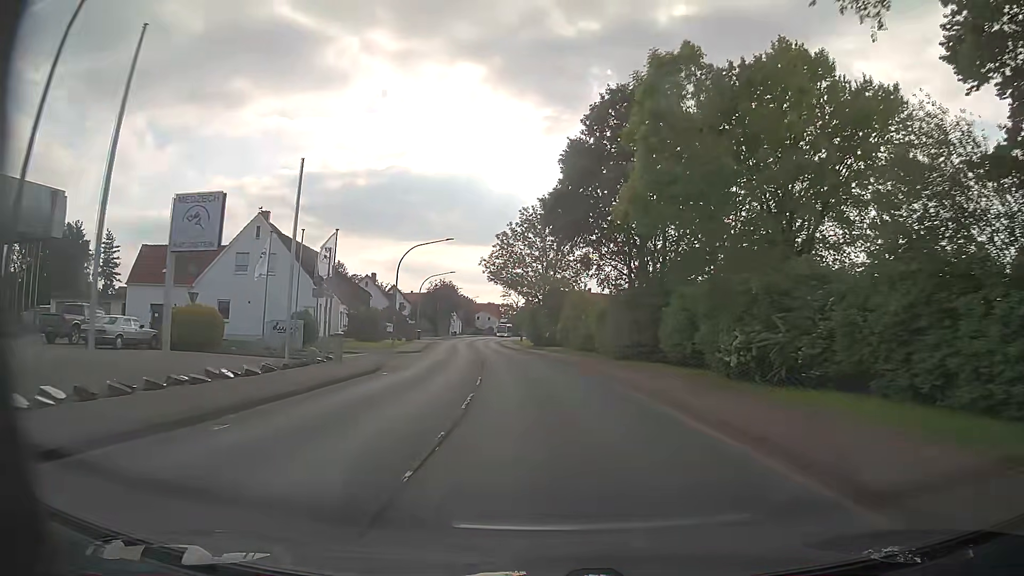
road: primary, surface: asphalt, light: Day
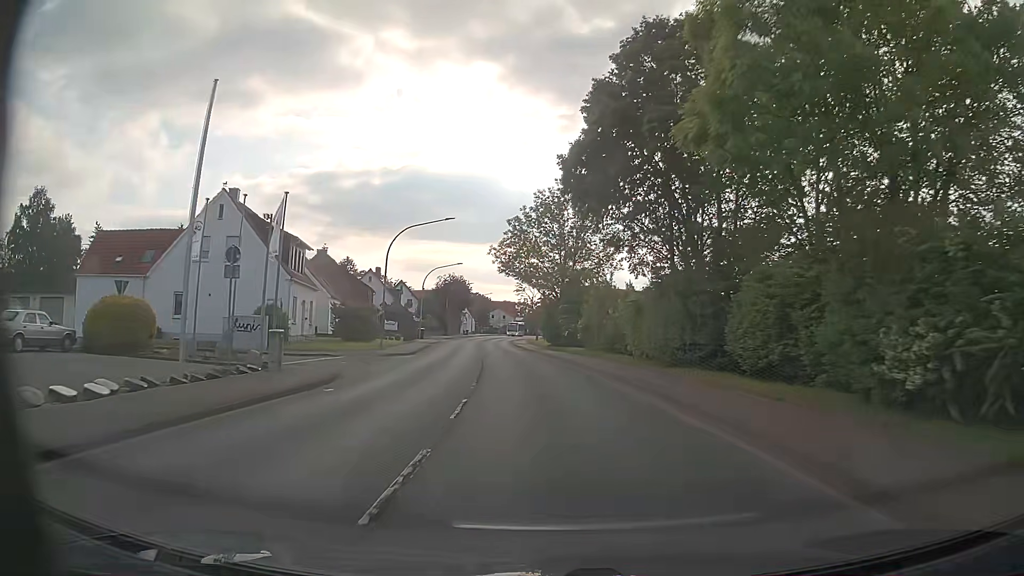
(-0.1, +7.9) m; -1°
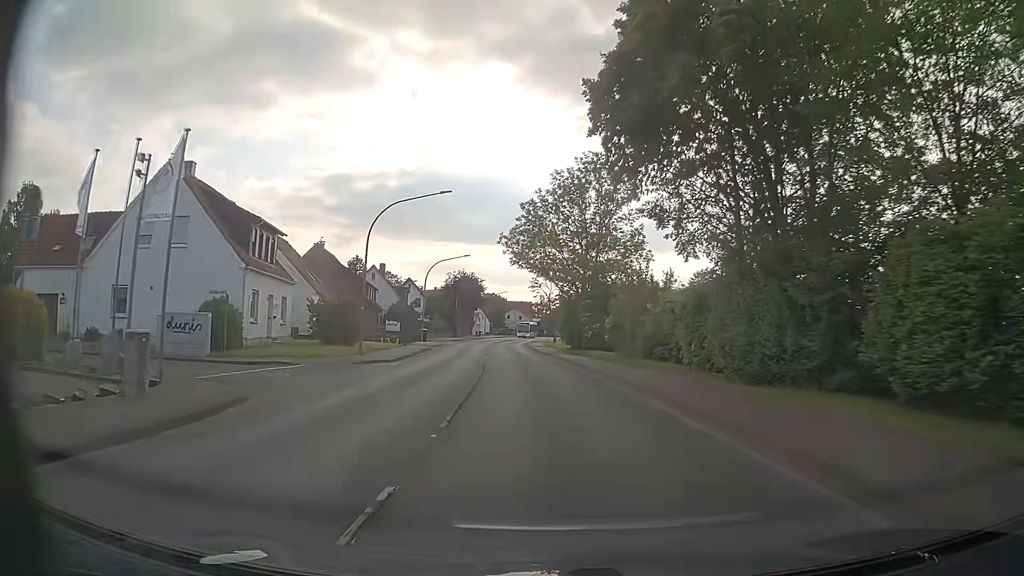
(-0.2, +7.9) m; -1°
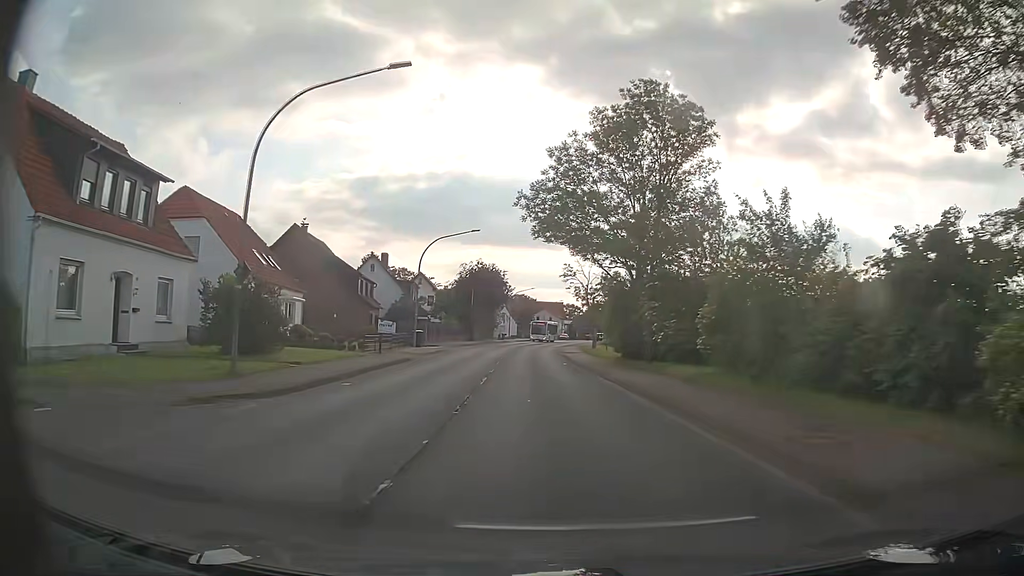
(-0.4, +15.8) m; -3°
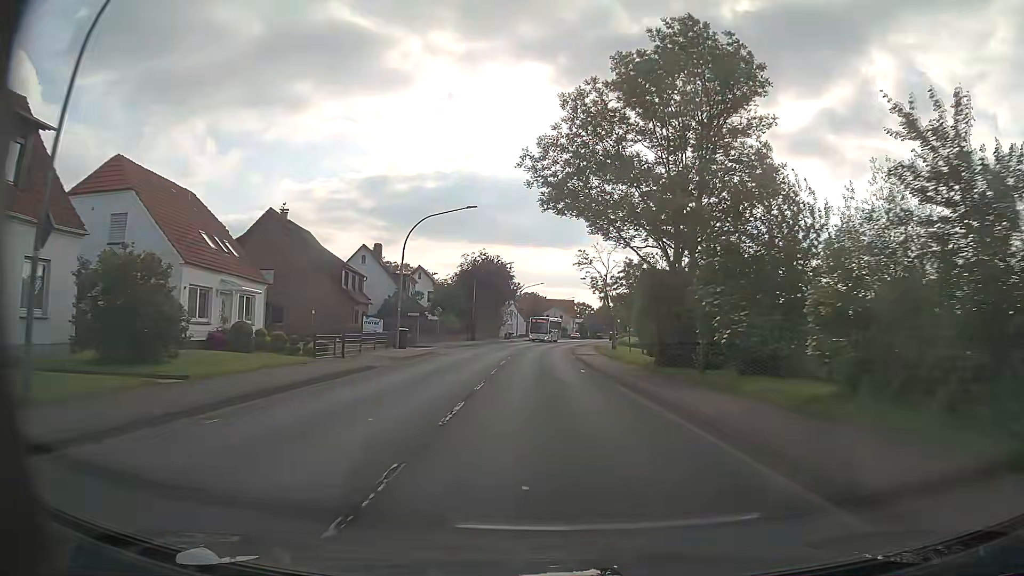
(0.0, +7.9) m; -1°
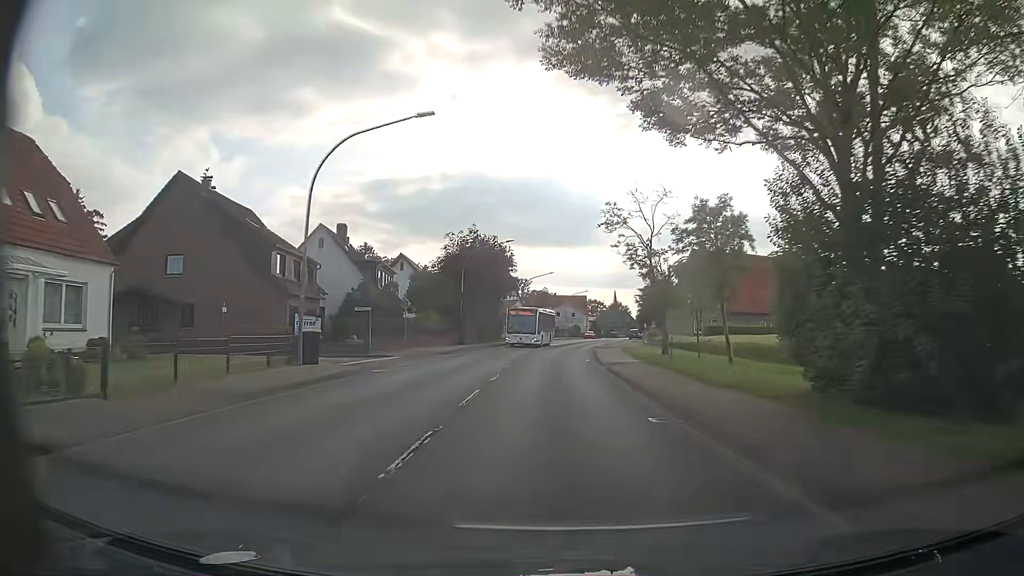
(-0.1, +15.8) m; -1°
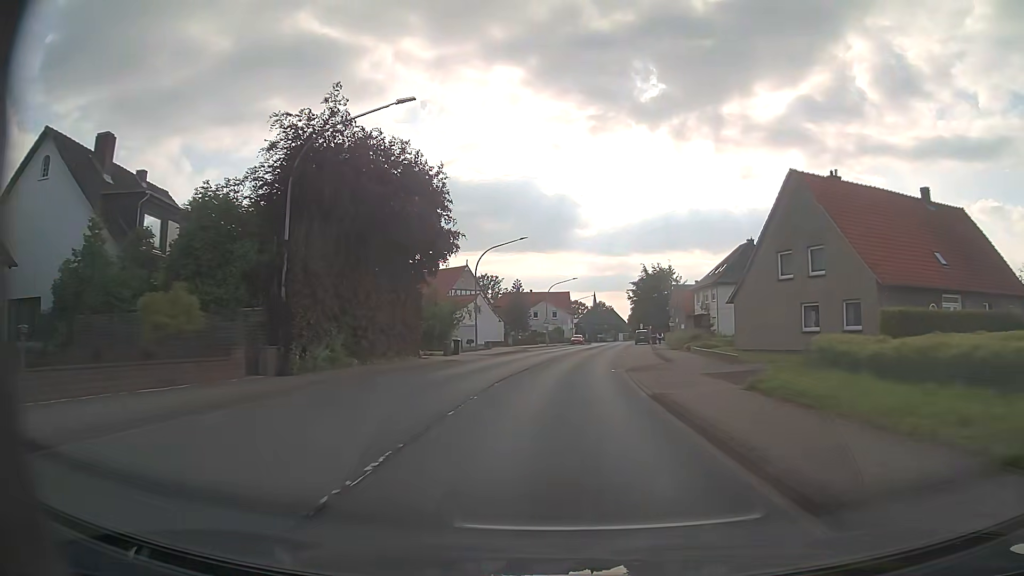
(+0.6, +31.6) m; +2°
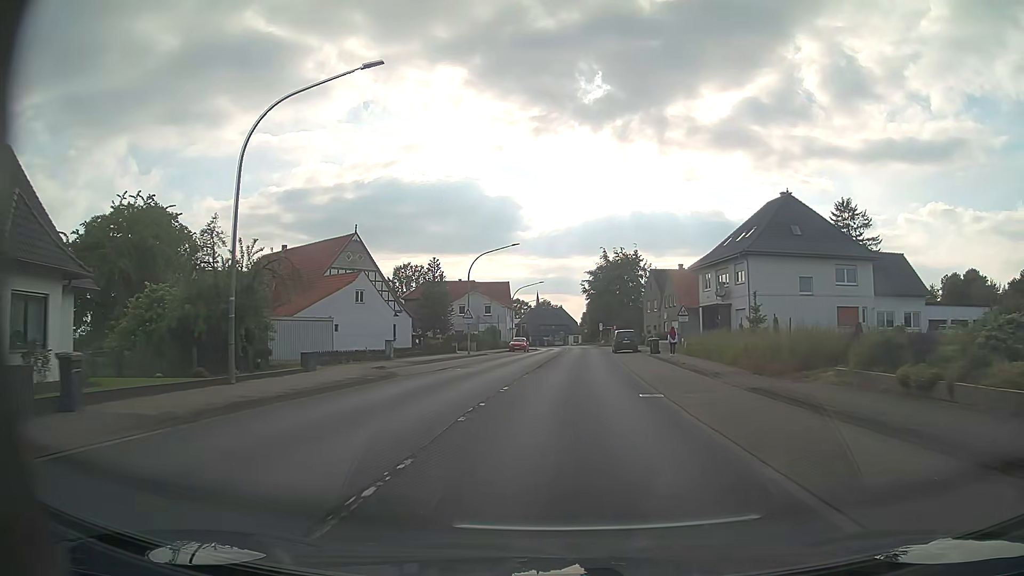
(+1.2, +31.6) m; +5°
(0, +10) (+1, +20) (+1, +30) (+2, +40) (+2, +50) (+3, +60) (+3, +70) (+4, +80) (+4, +90) (+4, +100) m
